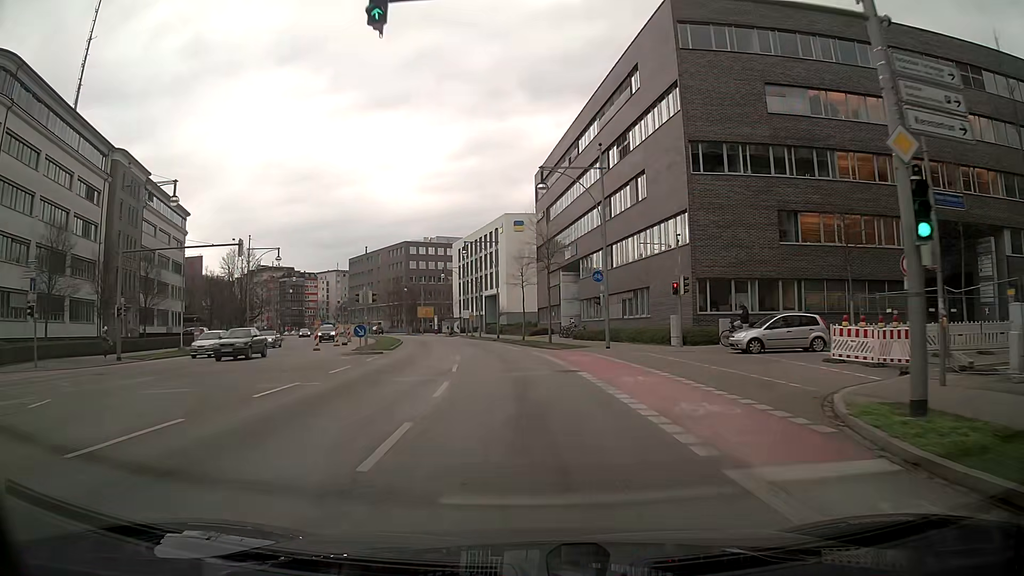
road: primary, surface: asphalt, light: Day
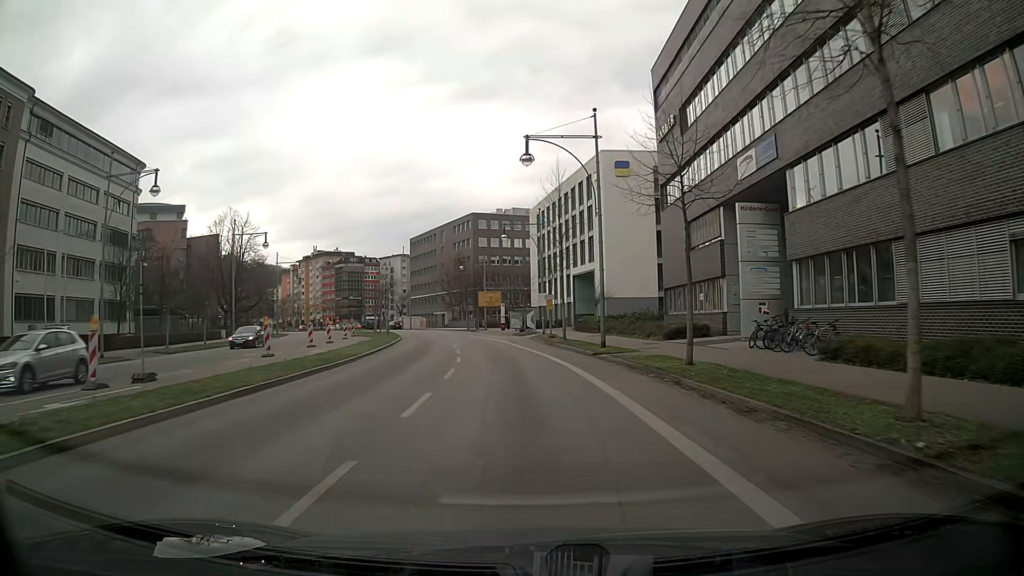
(-2.7, +35.3) m; -9°
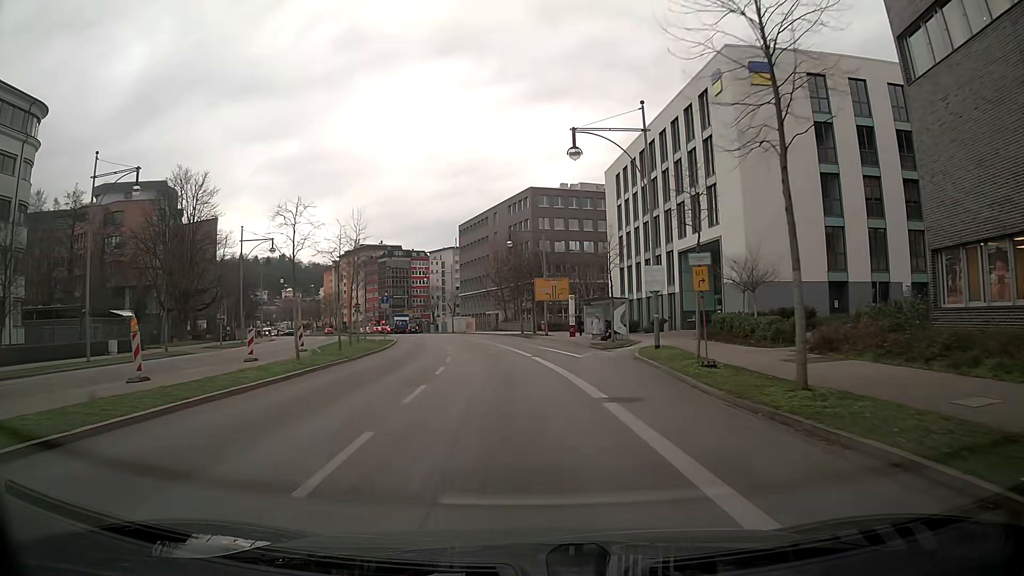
(-1.4, +28.4) m; -5°
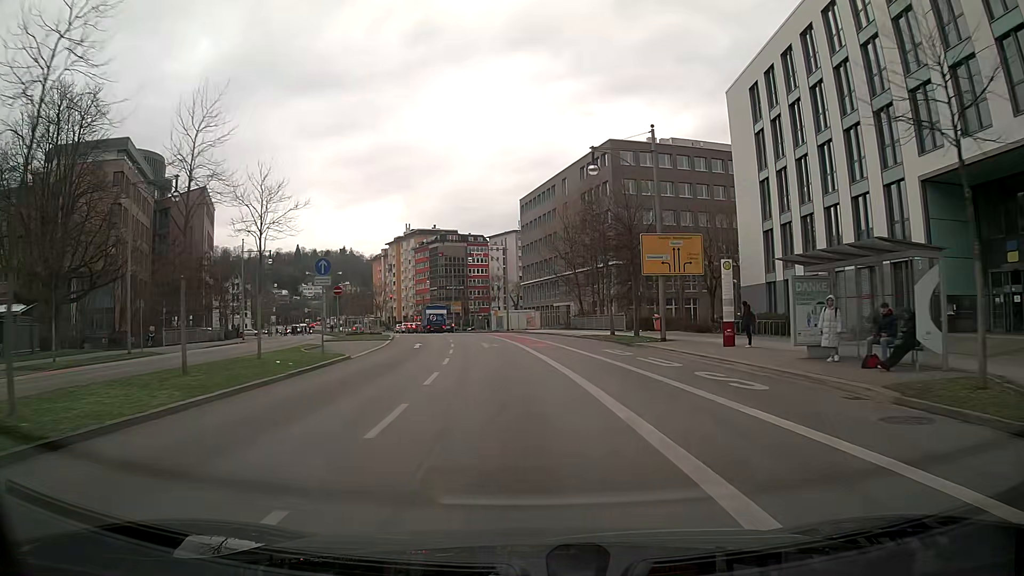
(-1.7, +27.4) m; -6°
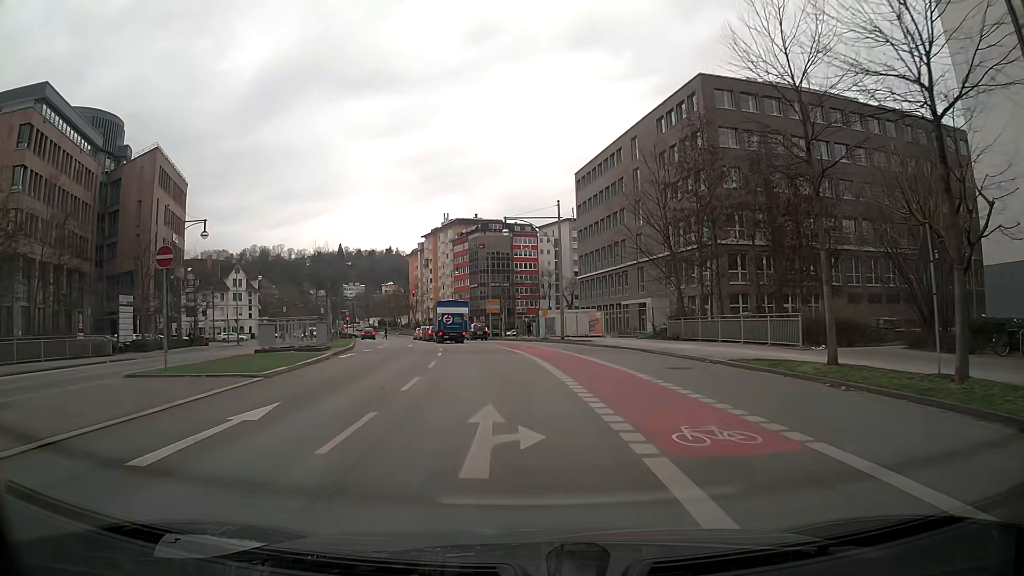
(-1.0, +25.0) m; -5°
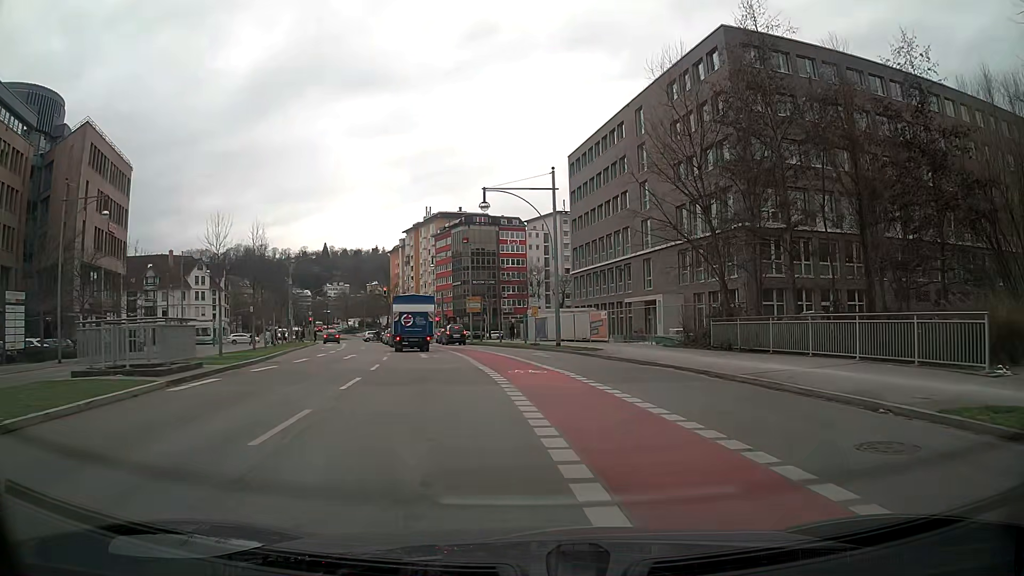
(+0.1, +11.5) m; +1°
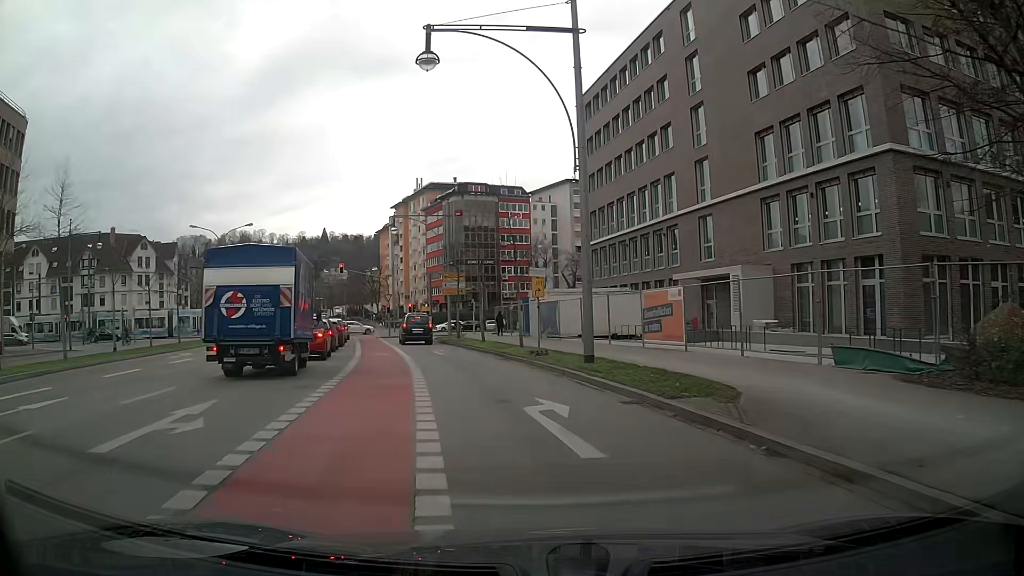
(+0.2, +21.2) m; -1°
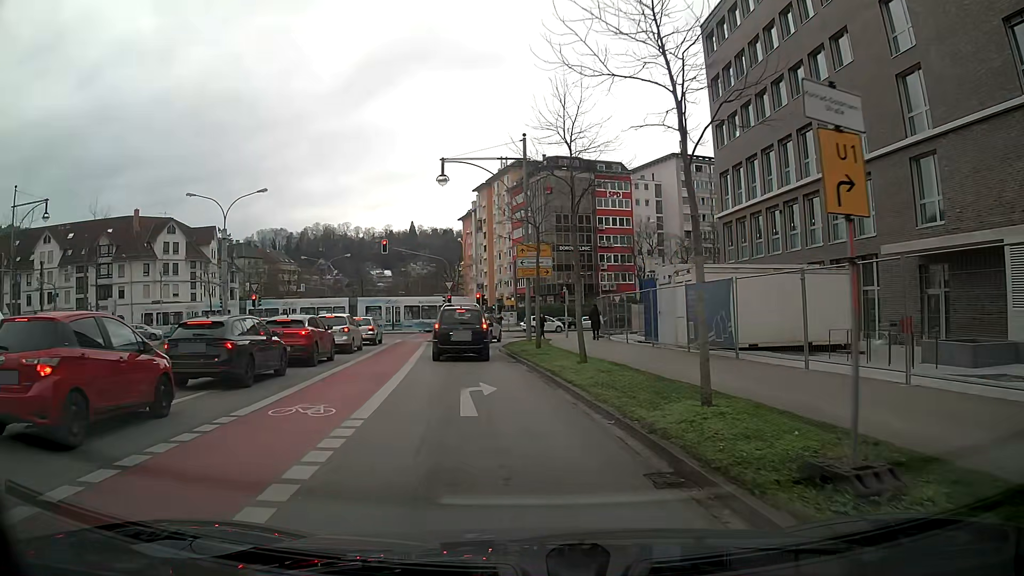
(-1.0, +17.1) m; -7°
(0, +10) (-2, +20) (-3, +30) (-3, +40) (0, +49) (+6, +57) (+14, +63) (+23, +67) (+33, +70) (+42, +73) m
